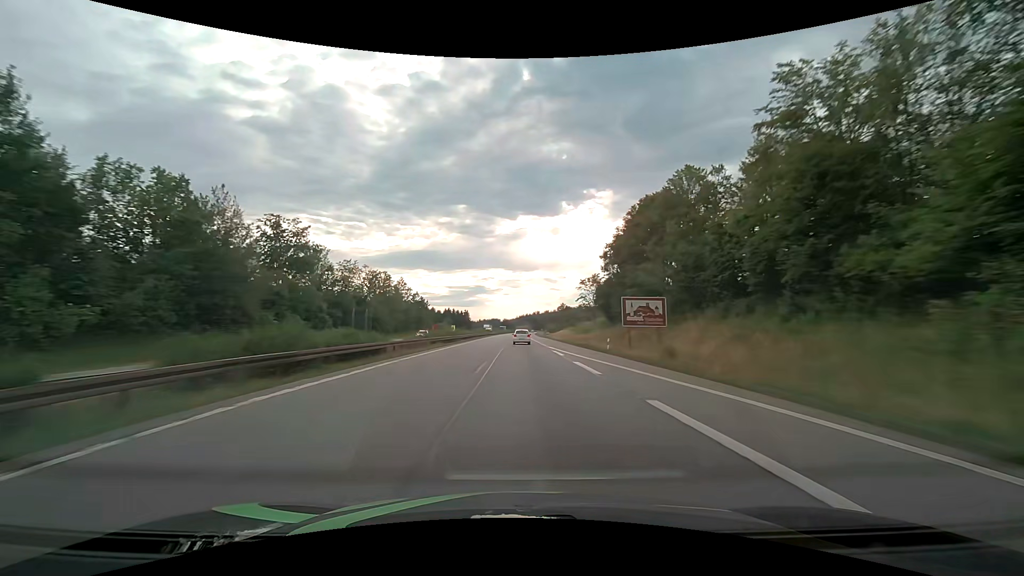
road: motorway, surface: asphalt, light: Day
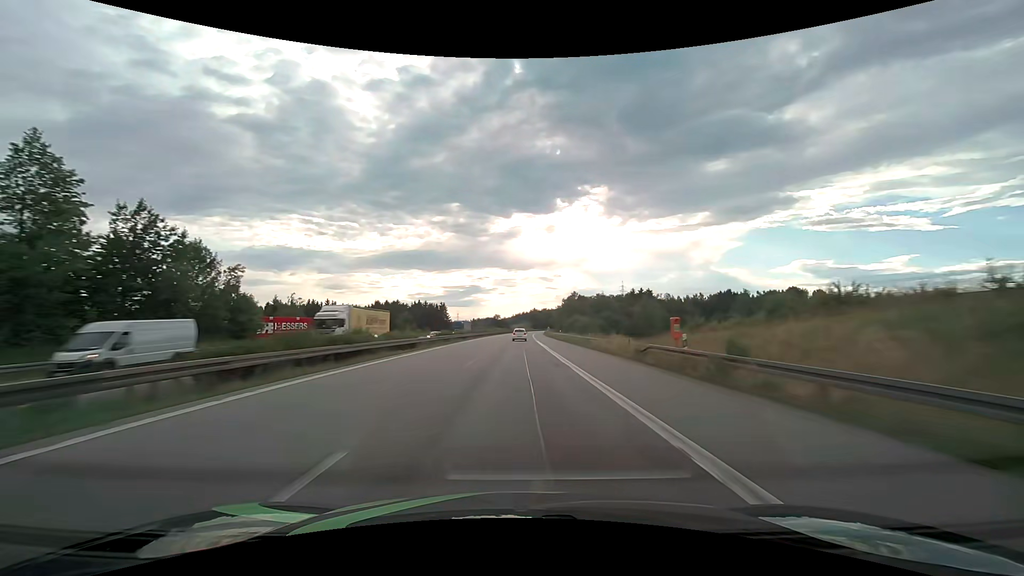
(+0.4, +106.9) m; 0°
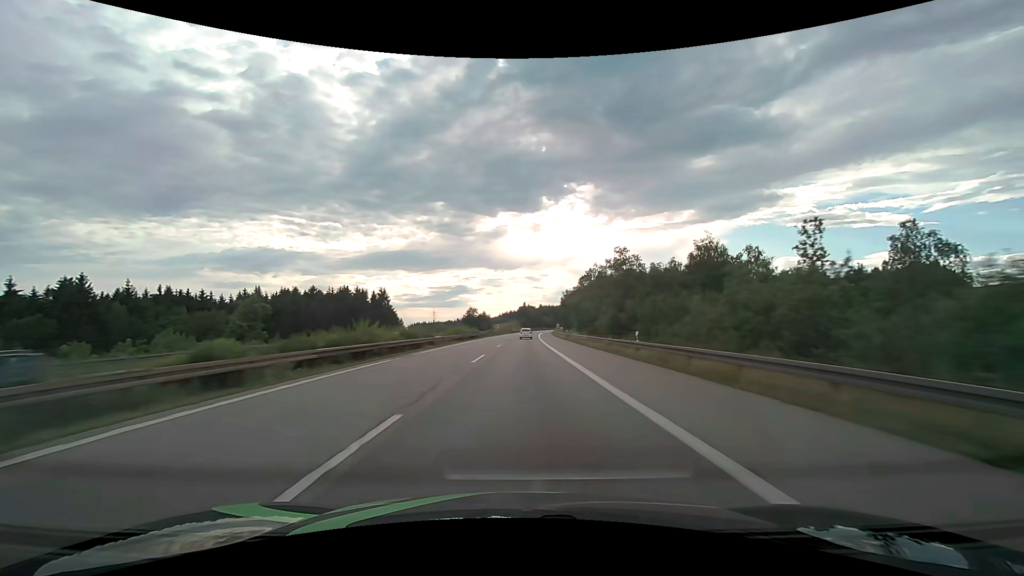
(+1.1, +107.0) m; +1°
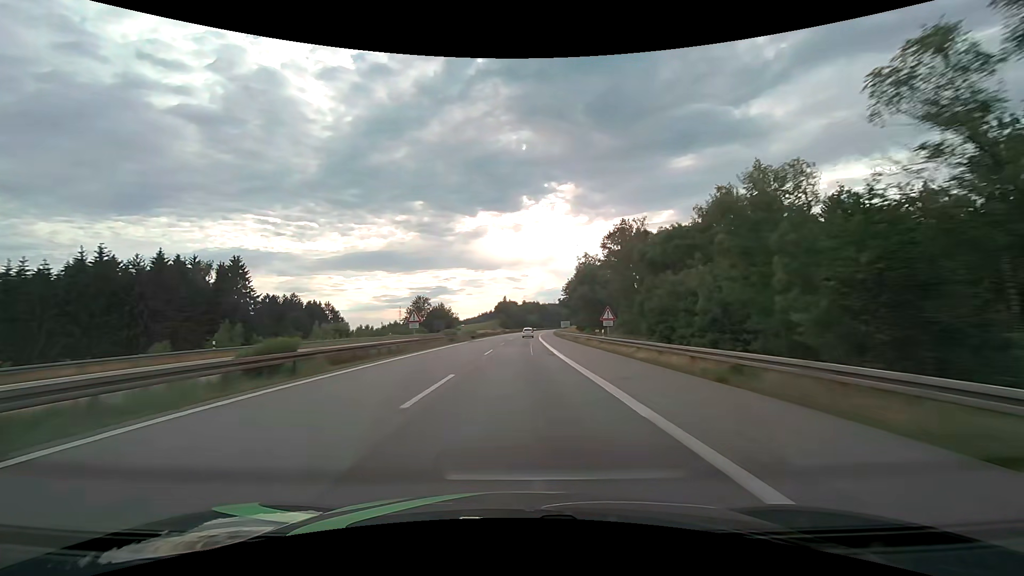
(+1.5, +84.7) m; +2°
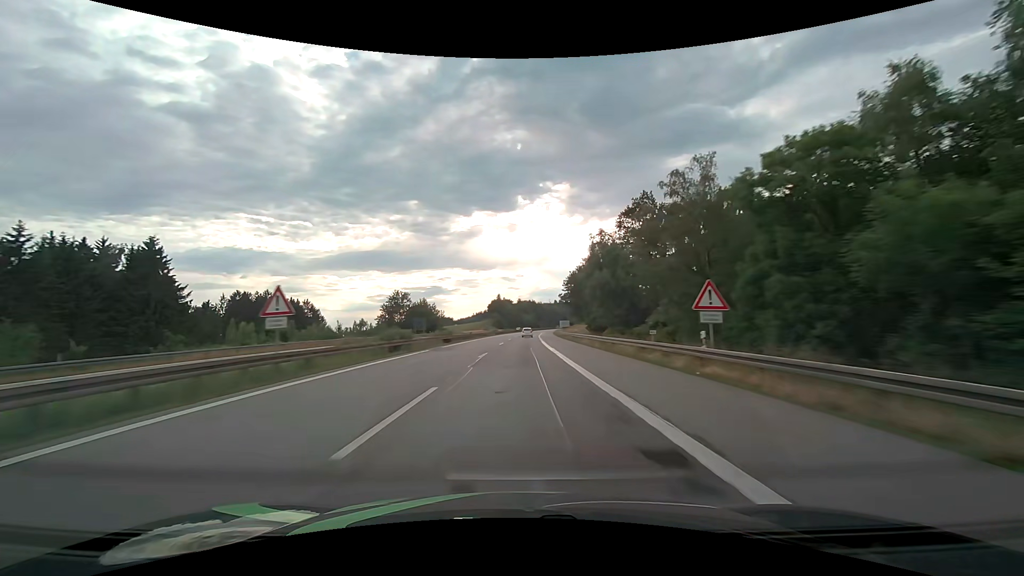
(+0.1, +21.0) m; +1°
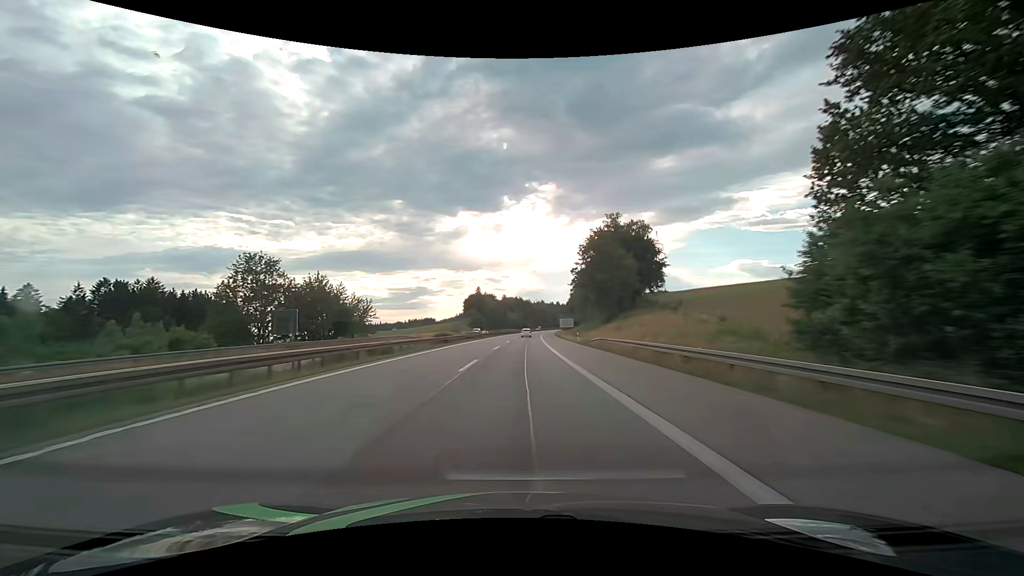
(+0.9, +62.6) m; +2°
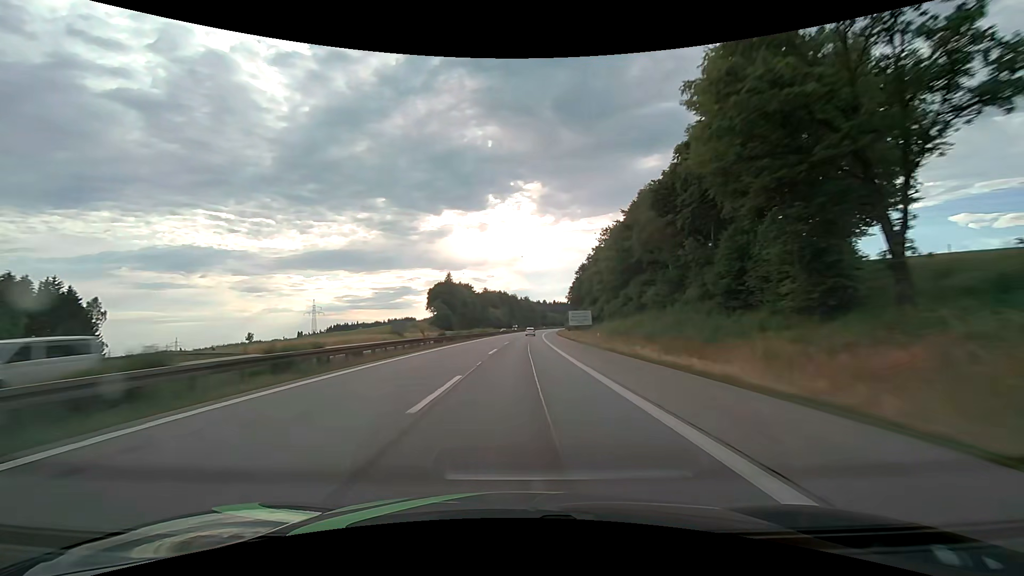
(+0.9, +61.9) m; +2°
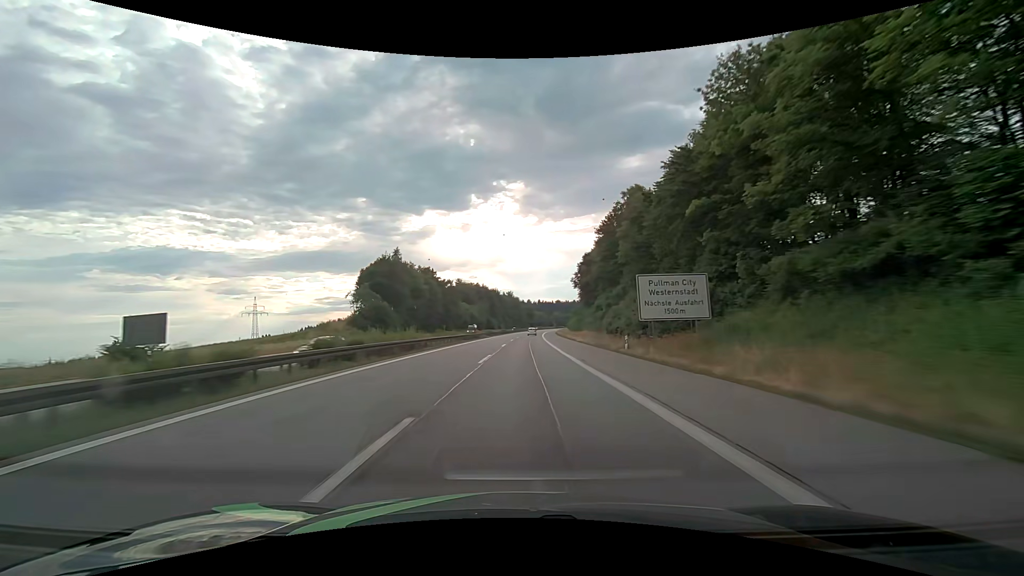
(+1.0, +61.4) m; +2°
(0, +10) (0, +20) (0, +30) (0, +40) (+1, +50) (+1, +60) (+1, +70) (+1, +80) (+2, +90) (+2, +100) m
